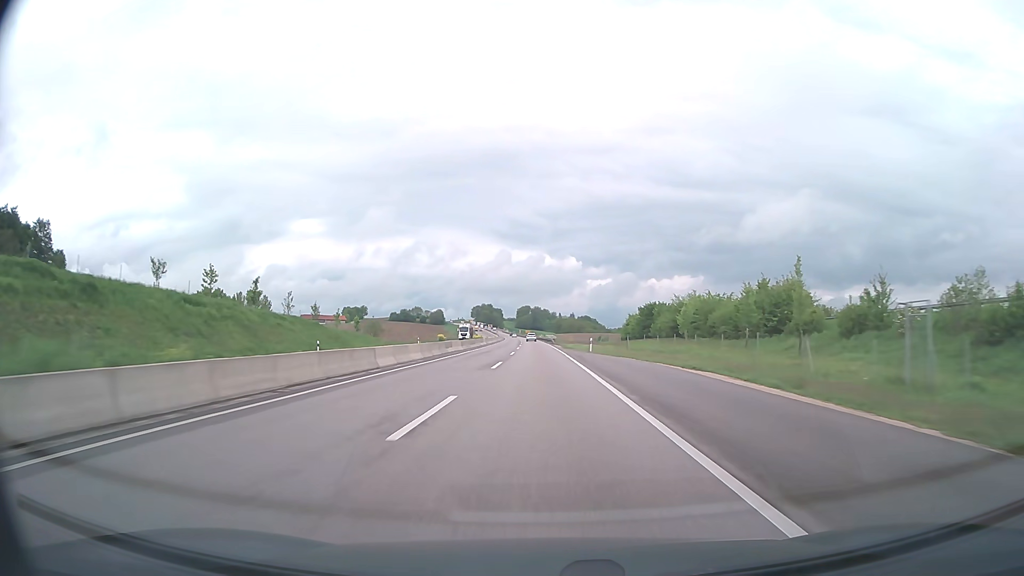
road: trunk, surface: asphalt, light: Day
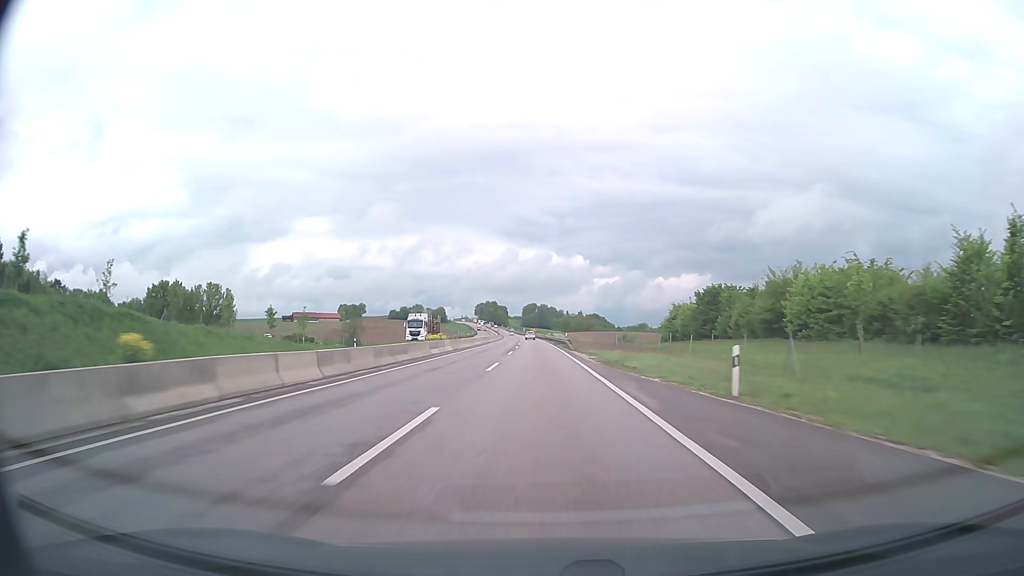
(-0.2, +38.7) m; -1°
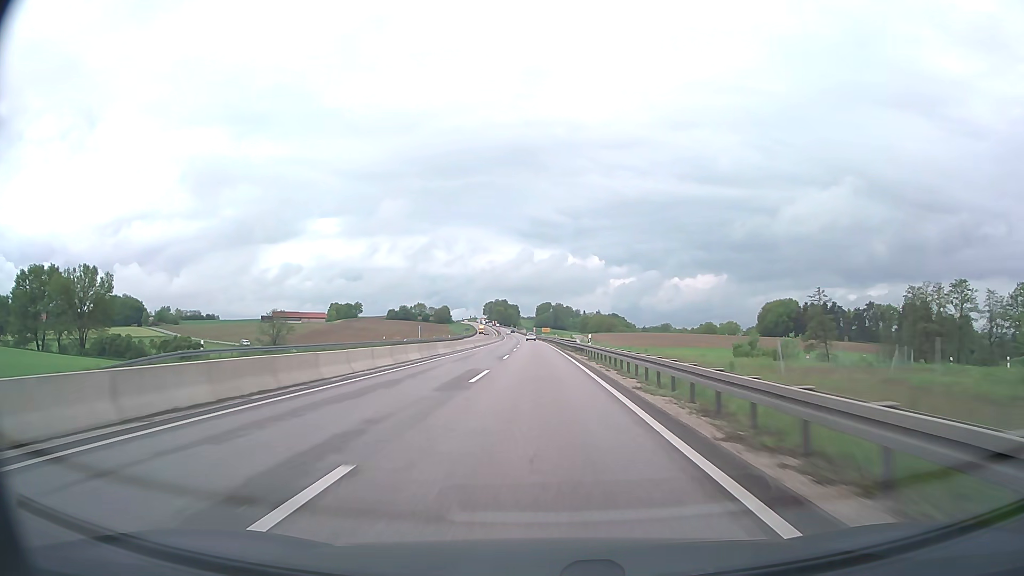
(-0.8, +77.4) m; -1°
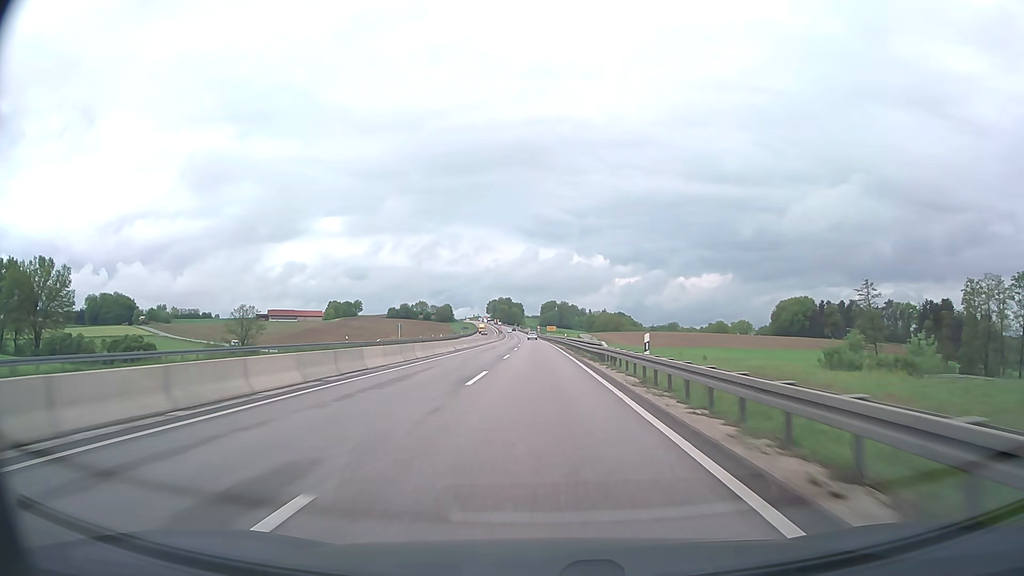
(-0.1, +19.4) m; 0°
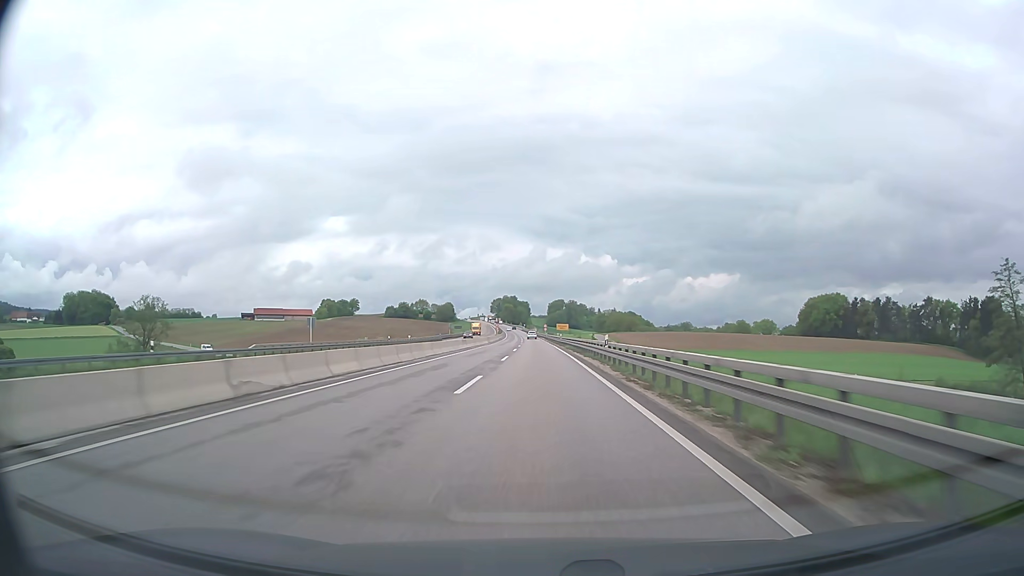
(-0.2, +38.7) m; -1°
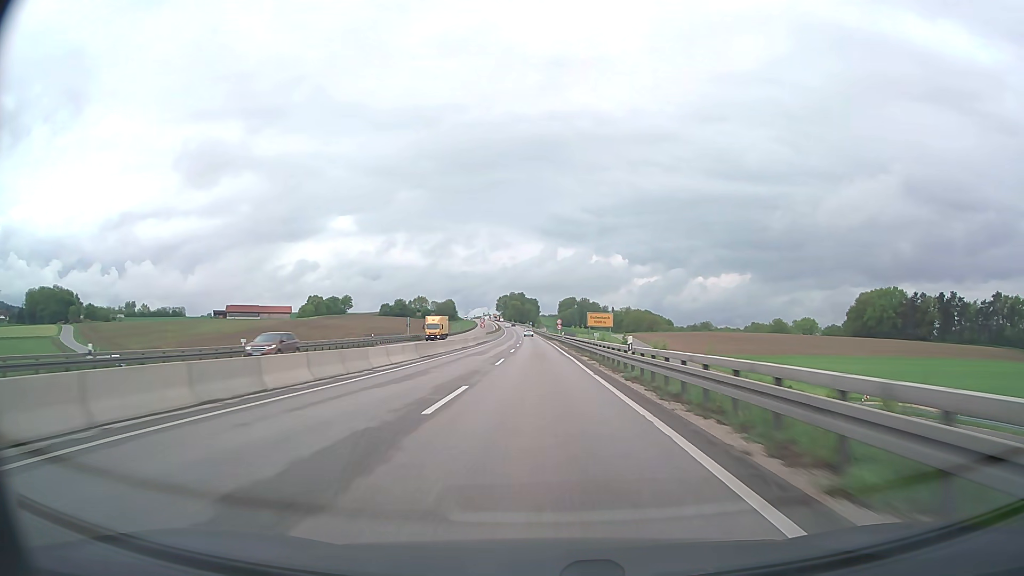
(-0.4, +58.0) m; -1°
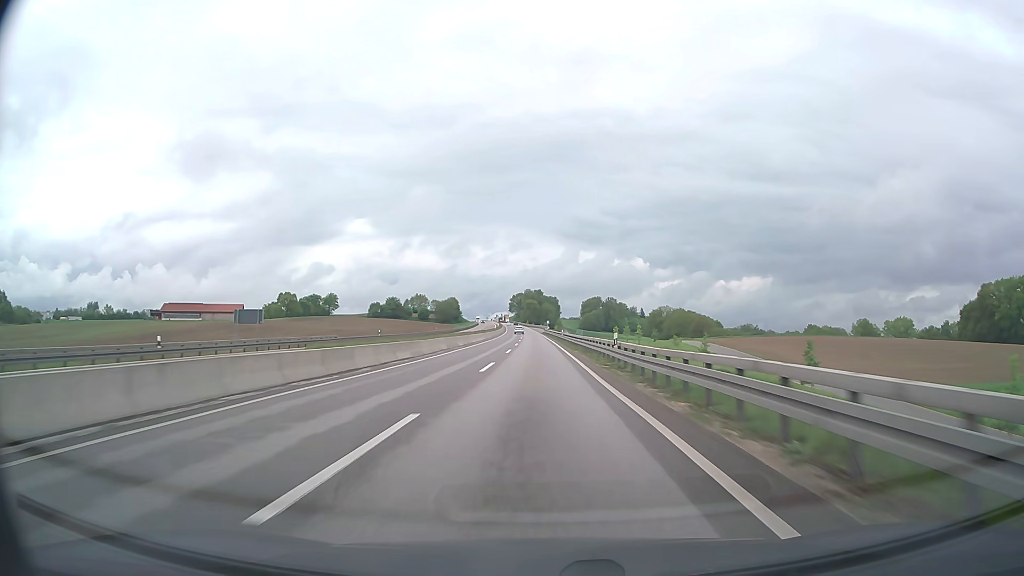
(-1.2, +96.6) m; -2°
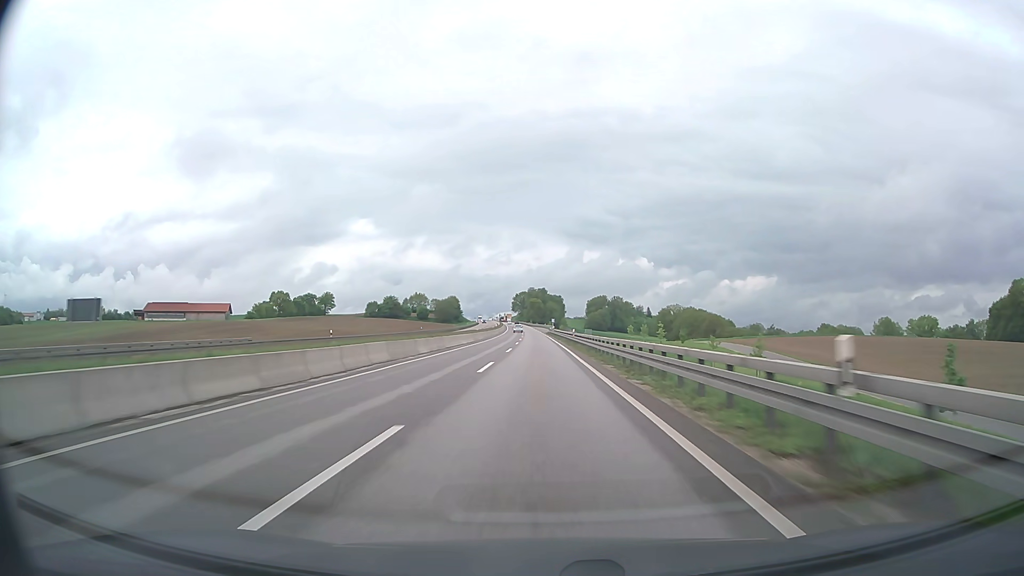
(-0.1, +19.3) m; 0°
(0, +10) (0, +20) (0, +30) (0, +40) (0, +50) (0, +60) (-1, +70) (-1, +80) (-1, +90) (-1, +100) m
